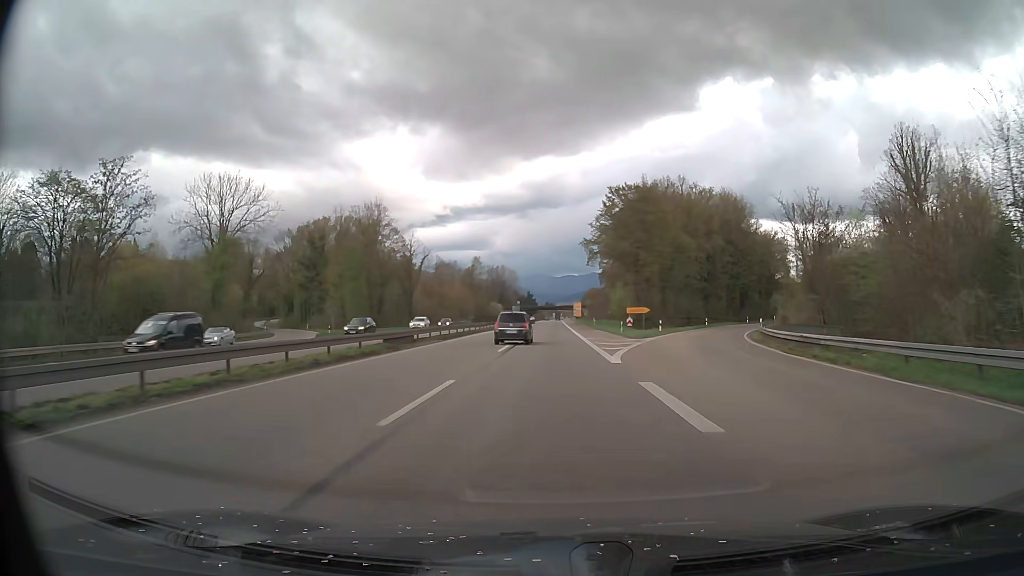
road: trunk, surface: asphalt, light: Day
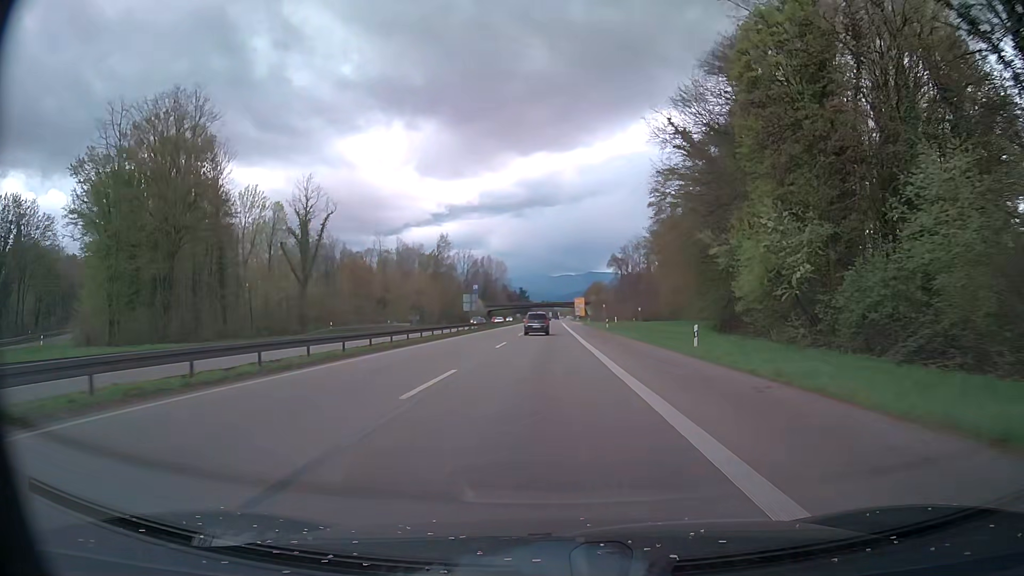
(+0.4, +69.6) m; 0°
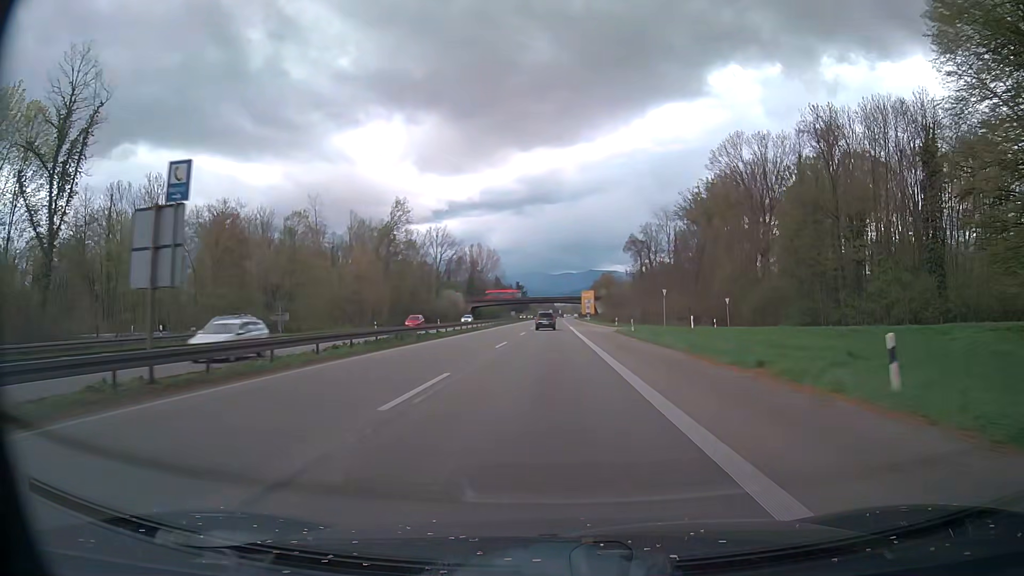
(-0.1, +55.5) m; 0°
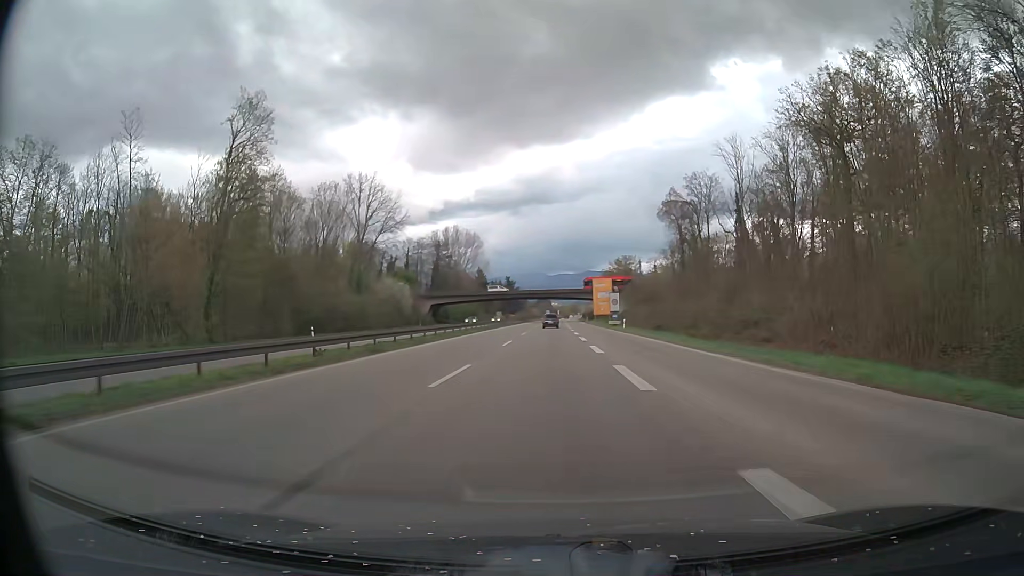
(+0.1, +68.7) m; 0°
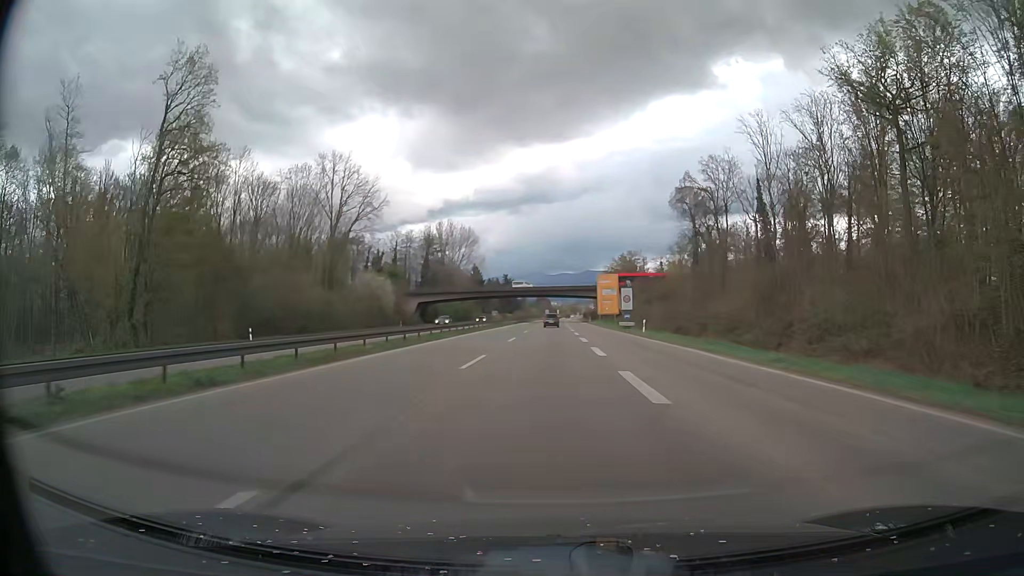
(0.0, +13.7) m; 0°
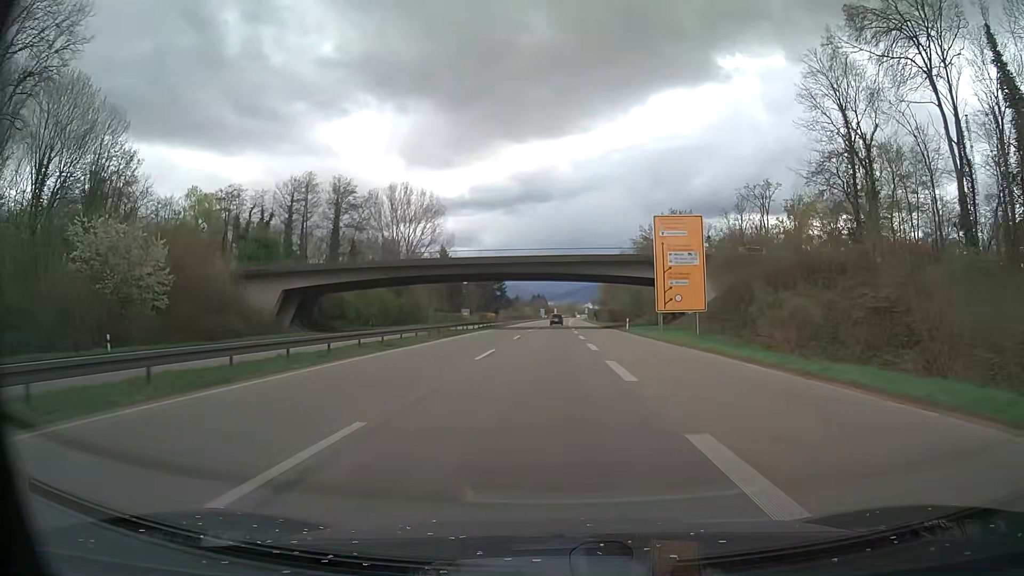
(+0.3, +68.7) m; 0°
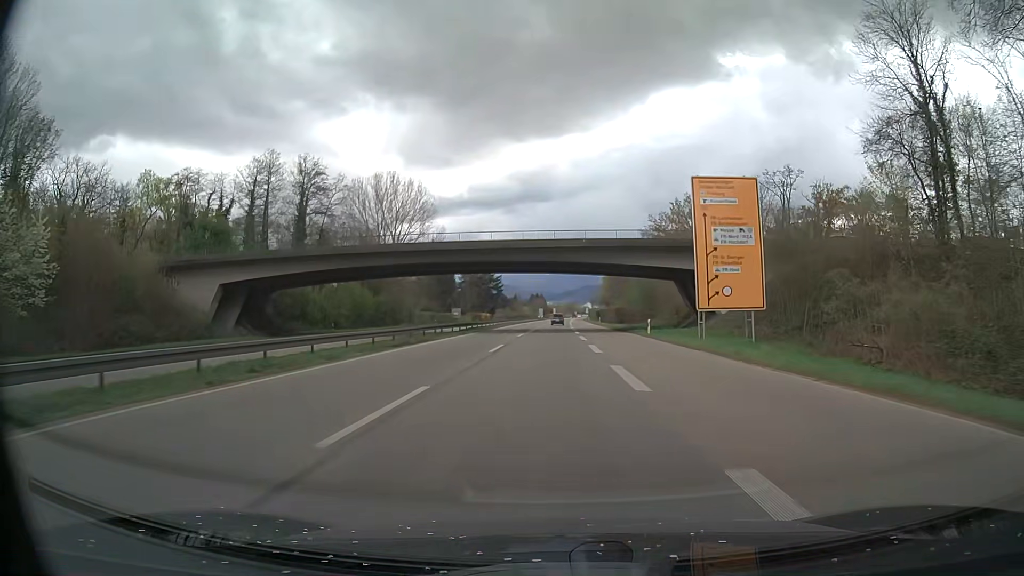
(0.0, +13.8) m; 0°
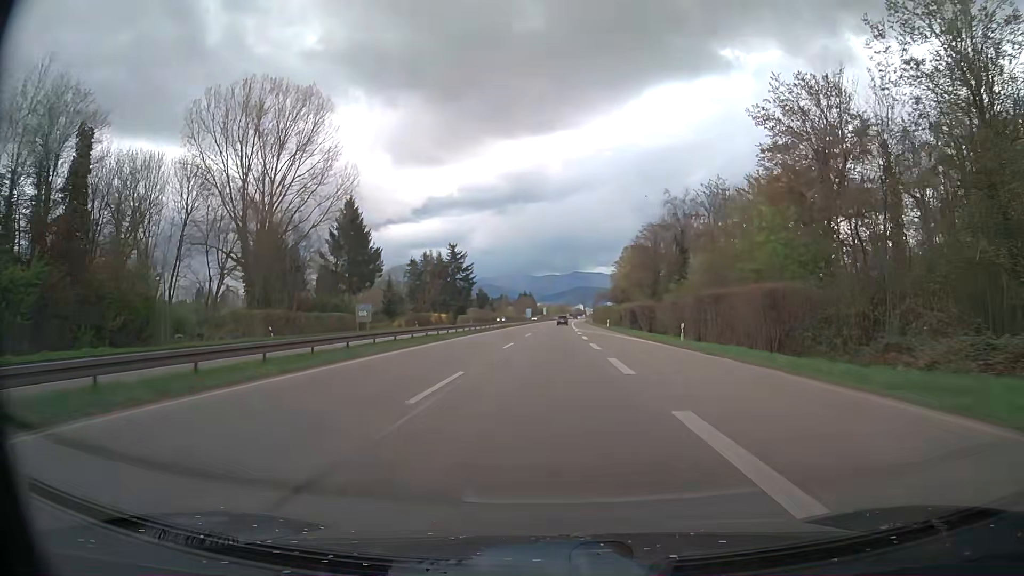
(+0.2, +68.4) m; +2°
(0, +10) (0, +20) (0, +30) (0, +40) (0, +50) (0, +60) (-1, +70) (-1, +80) (-1, +90) (-1, +100) m
